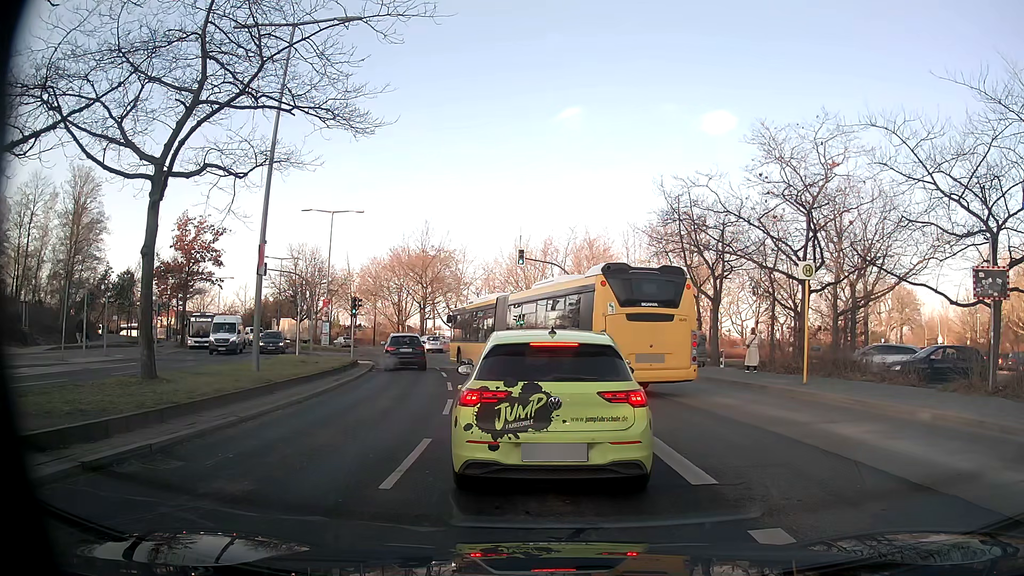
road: secondary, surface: asphalt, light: Day
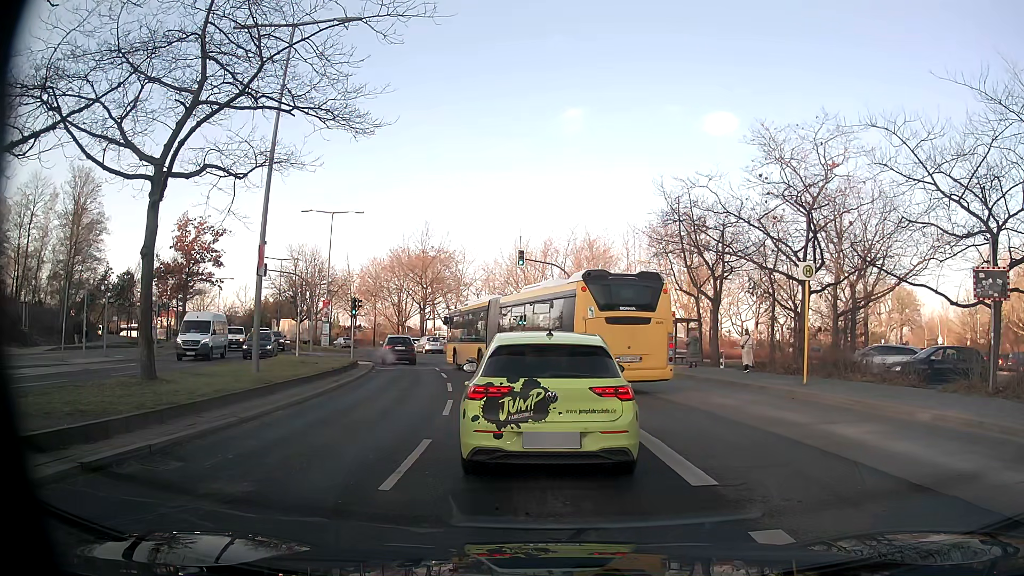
(0.0, 0.0) m; 0°
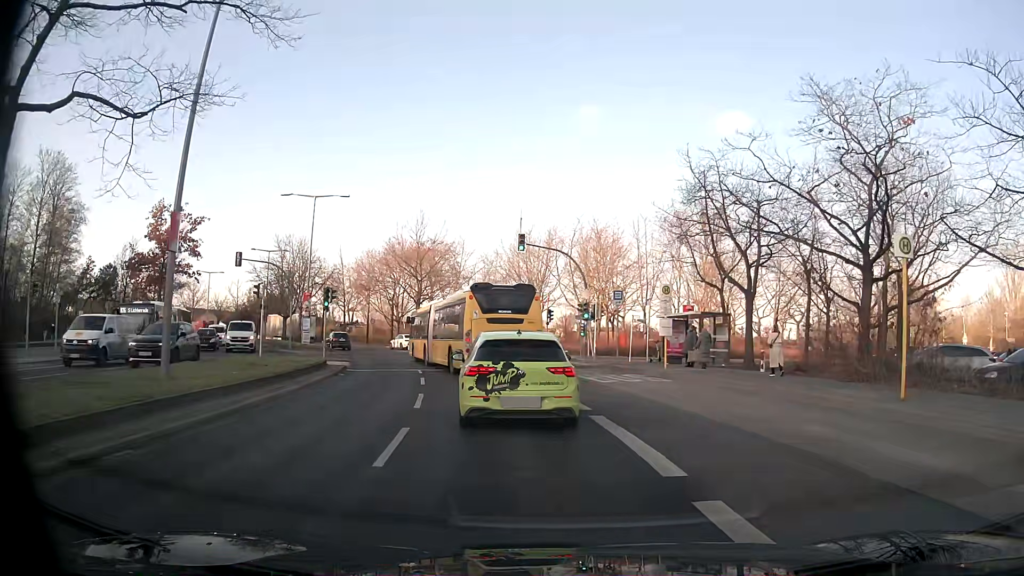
(0.0, +5.3) m; 0°
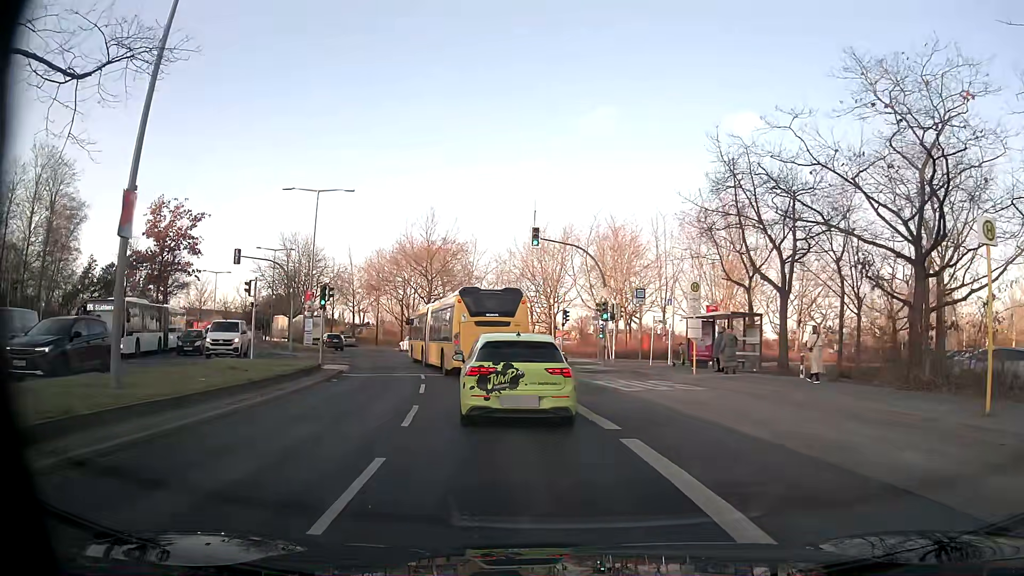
(0.0, +2.5) m; -1°
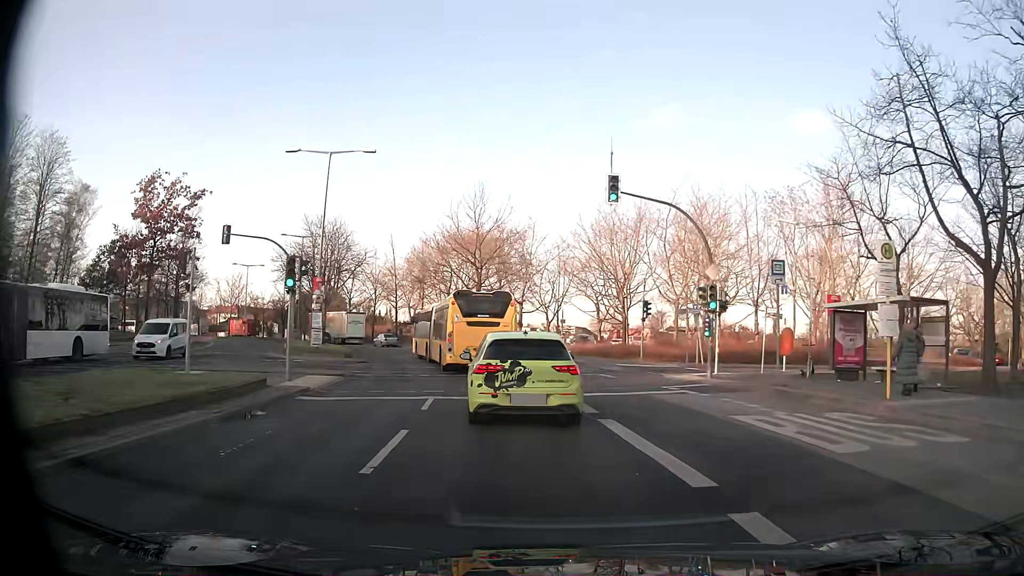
(-0.5, +10.0) m; -5°
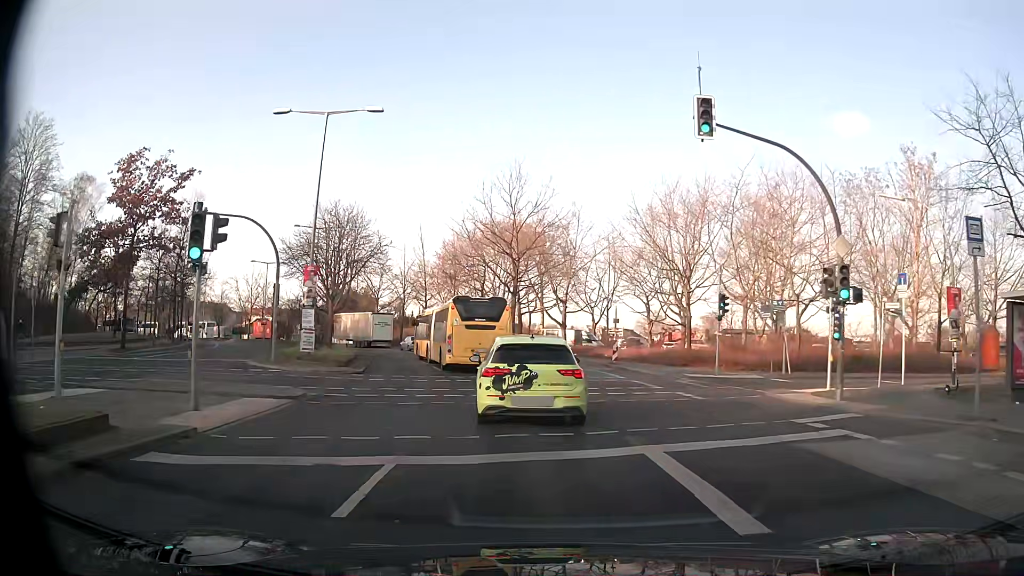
(-0.2, +7.4) m; -3°
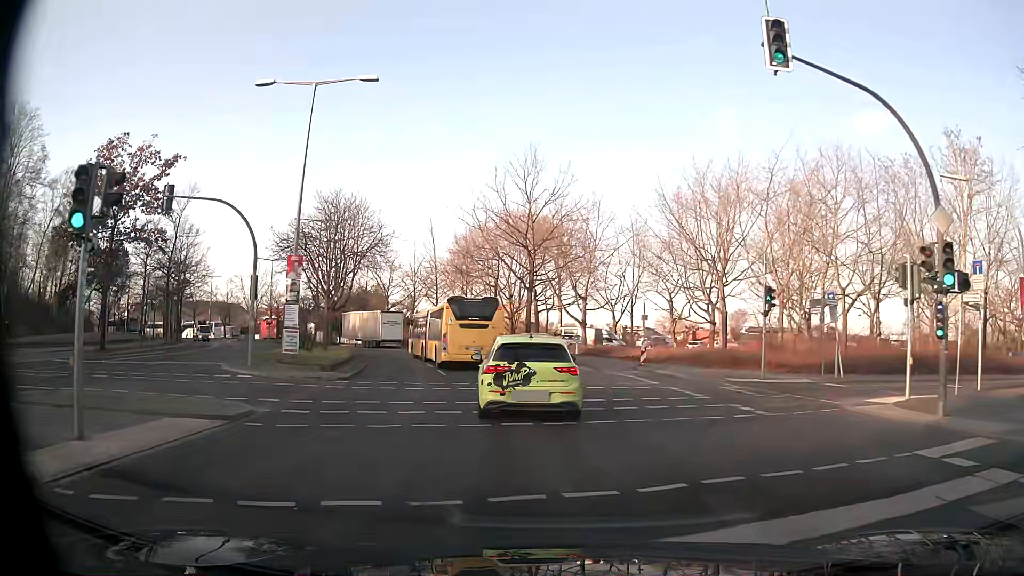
(-0.1, +3.9) m; -2°
